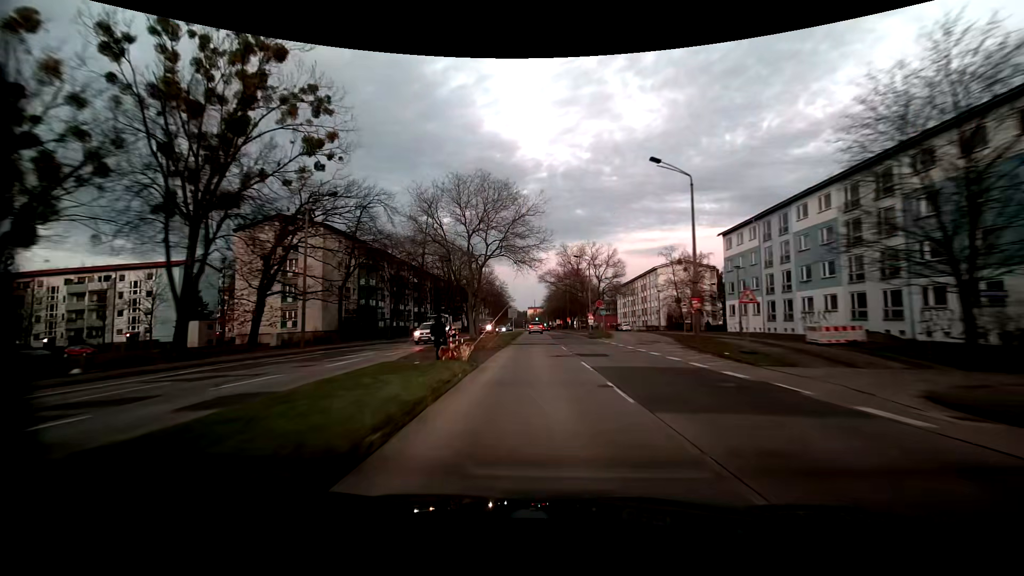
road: tertiary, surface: asphalt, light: Dusk
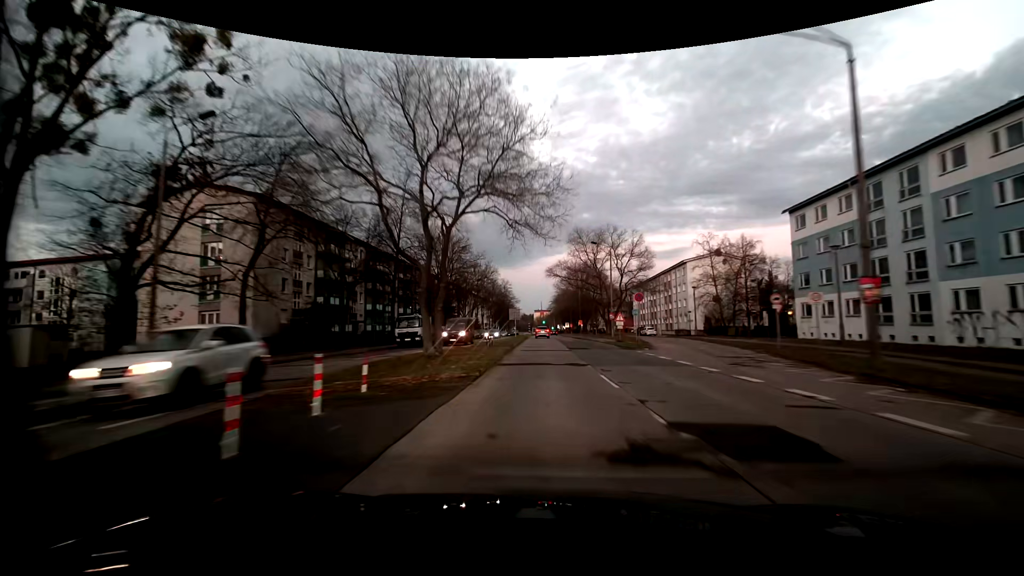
(+0.1, +15.5) m; 0°
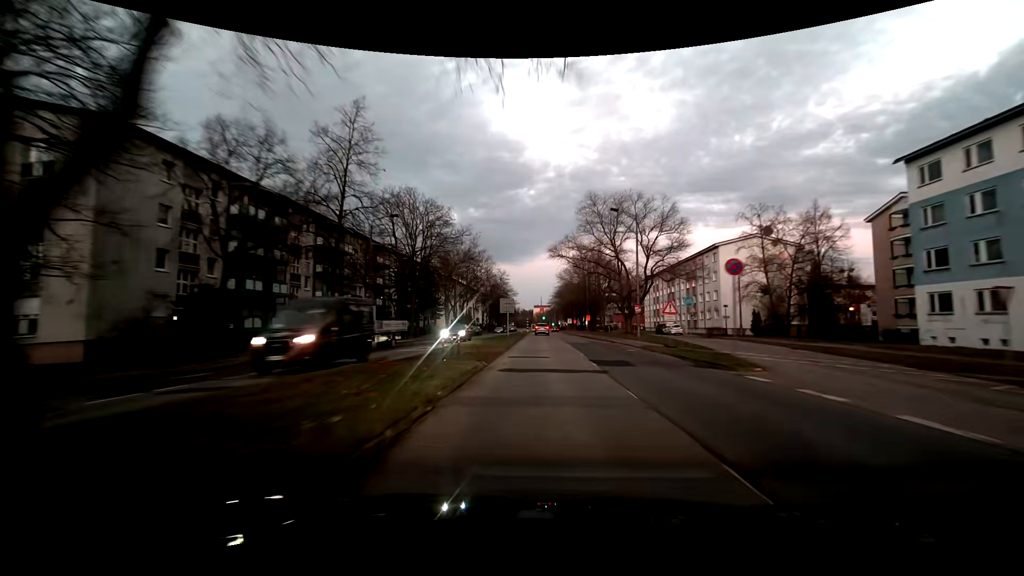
(0.0, +15.5) m; 0°
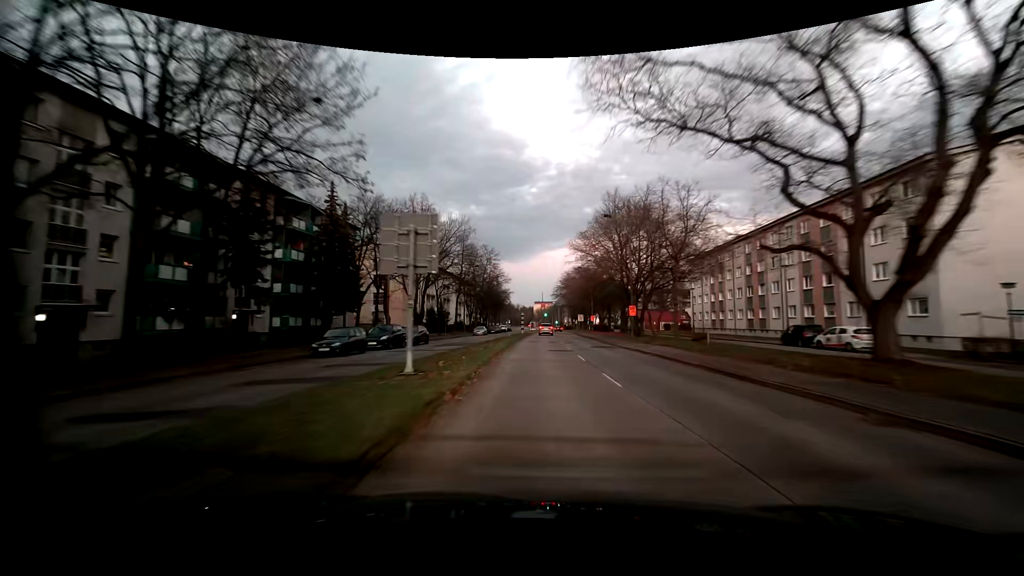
(+0.4, +38.8) m; +1°
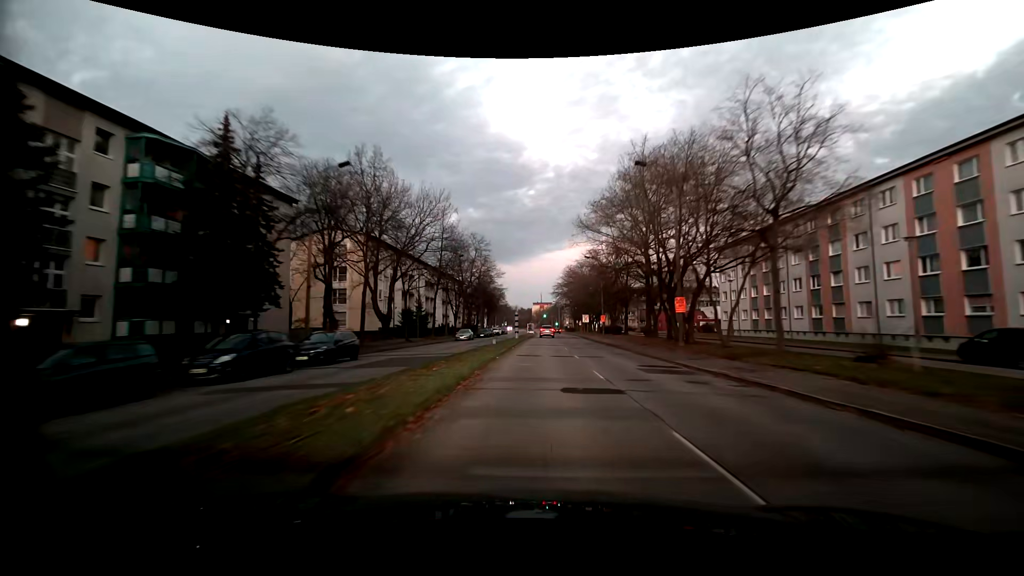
(-0.1, +15.6) m; 0°
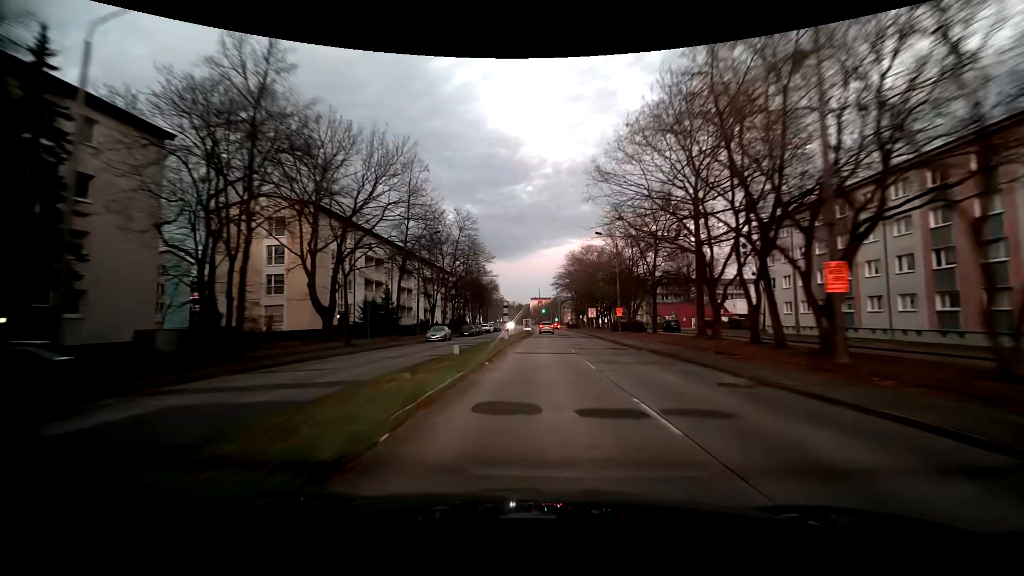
(-0.1, +15.5) m; 0°
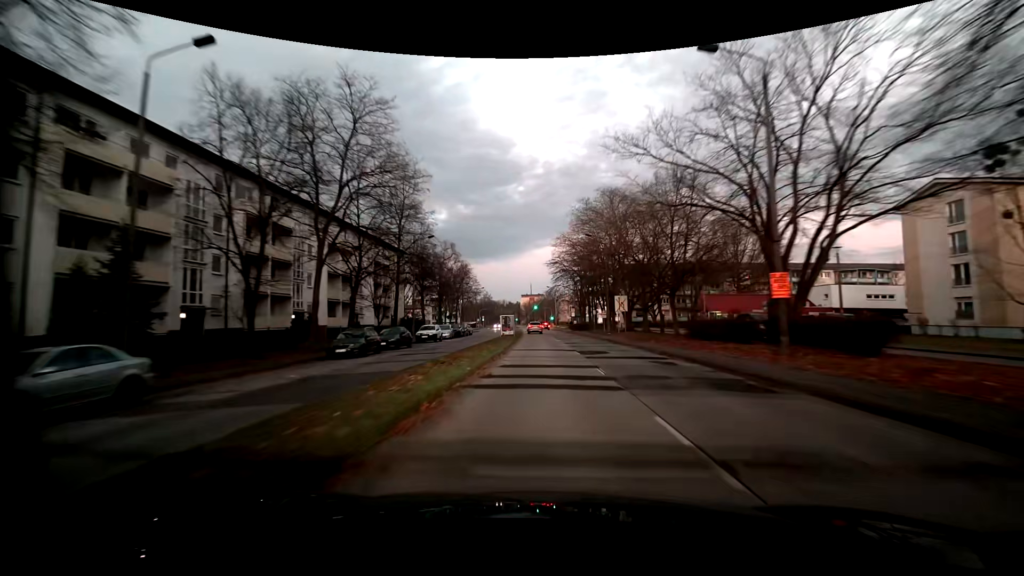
(+0.4, +37.8) m; +1°
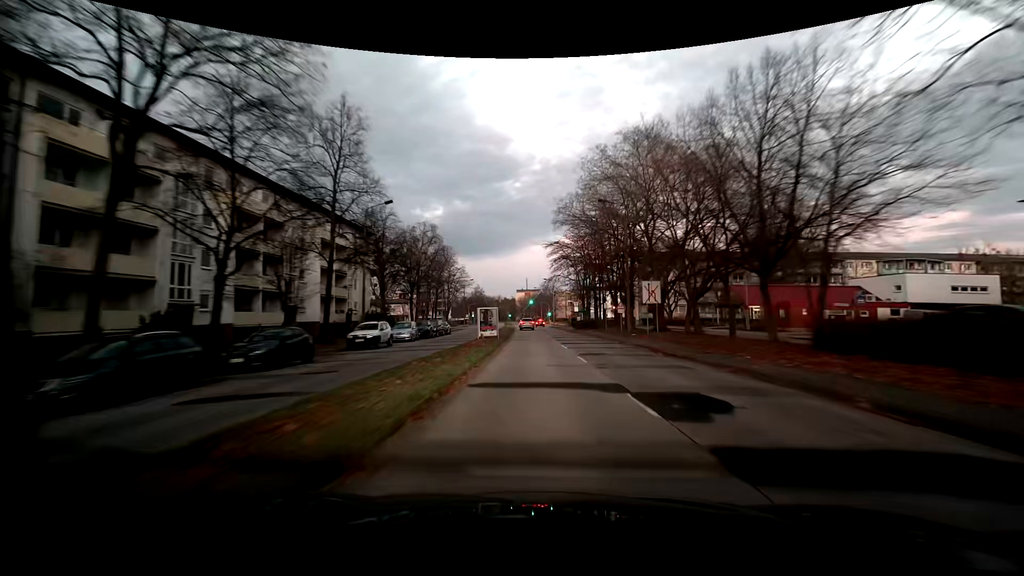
(0.0, +15.0) m; 0°
